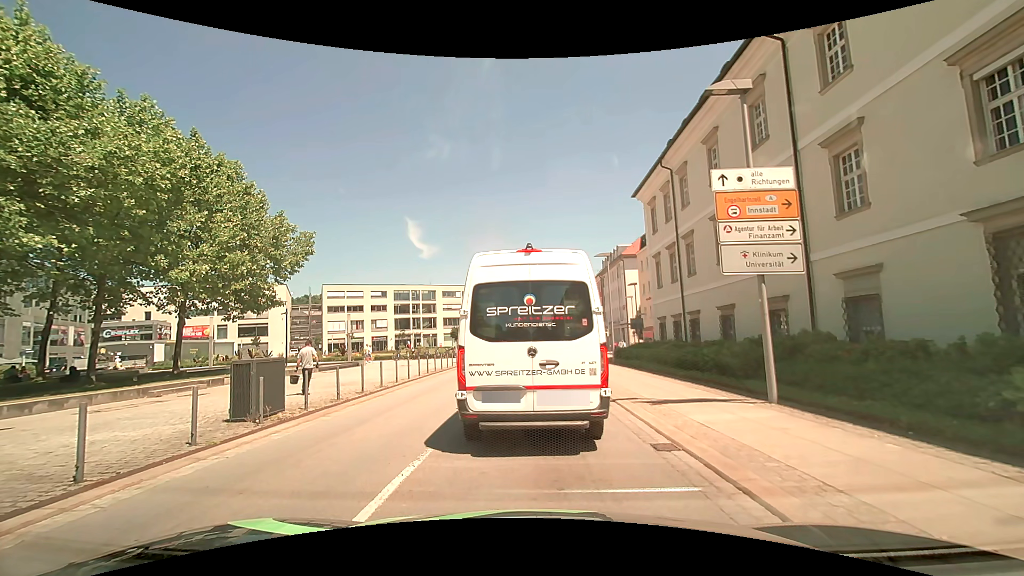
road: tertiary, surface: asphalt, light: Day
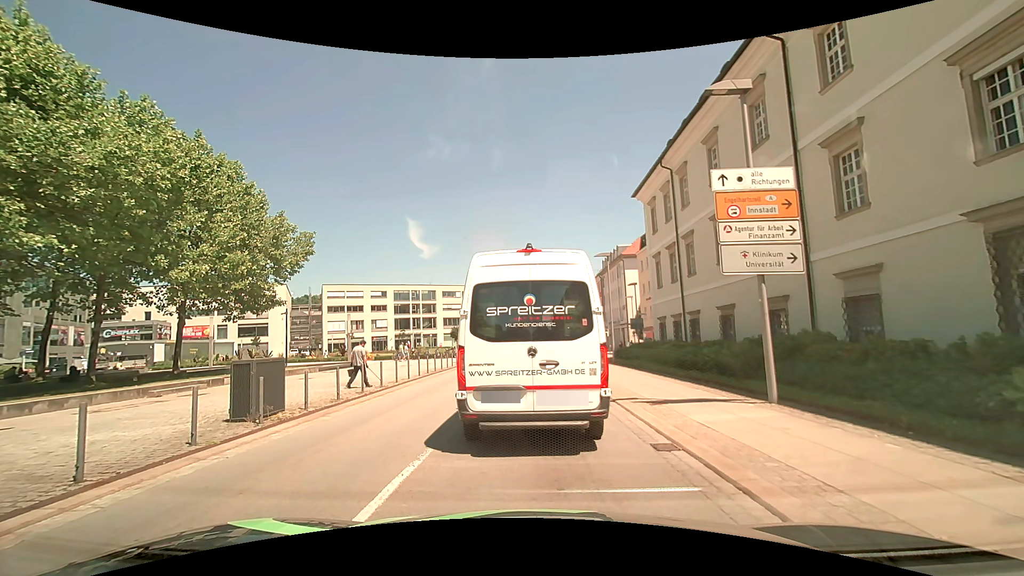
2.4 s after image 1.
(0.0, 0.0) m; 0°
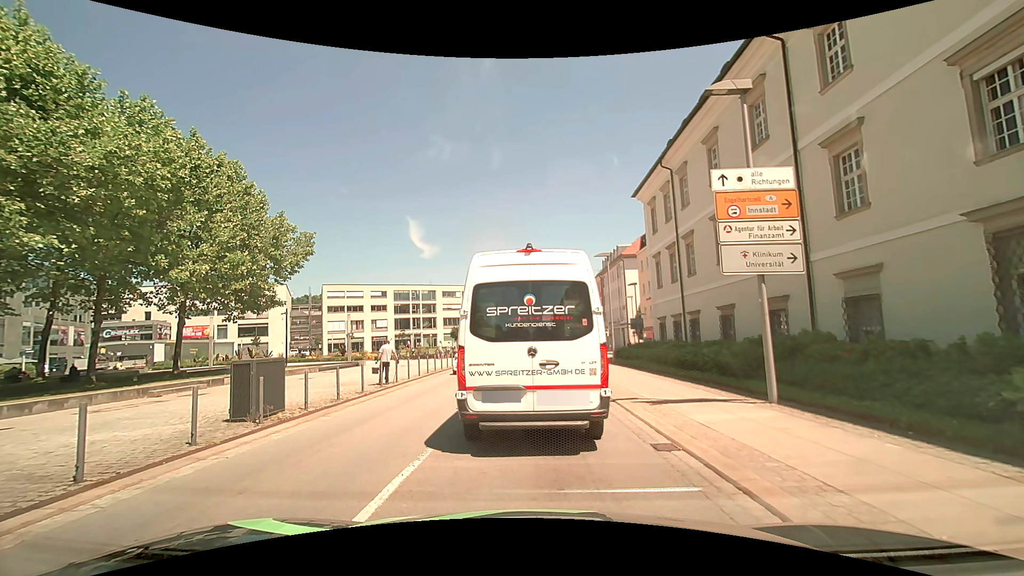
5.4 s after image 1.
(0.0, 0.0) m; 0°
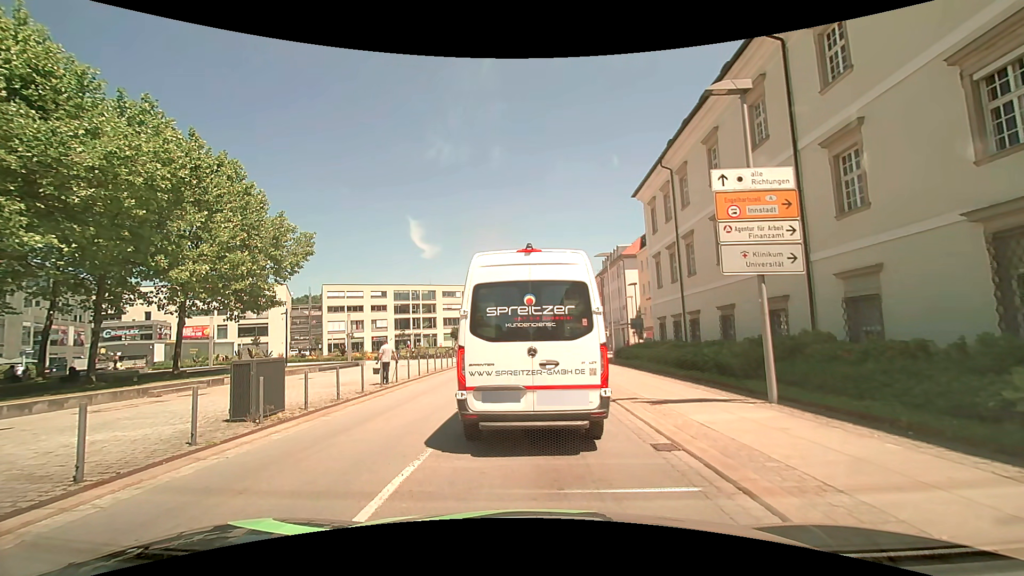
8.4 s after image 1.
(0.0, 0.0) m; 0°
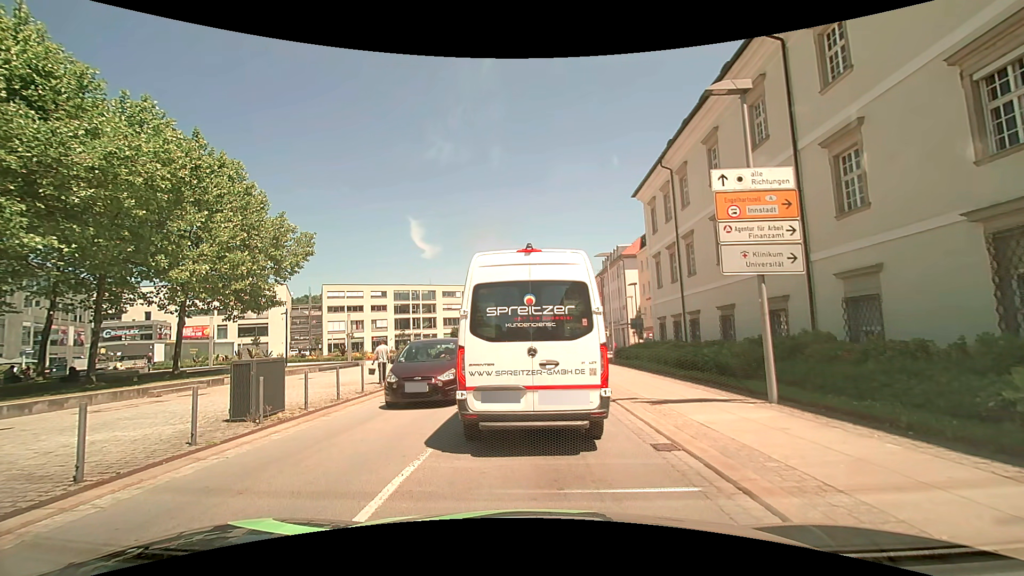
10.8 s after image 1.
(0.0, 0.0) m; 0°
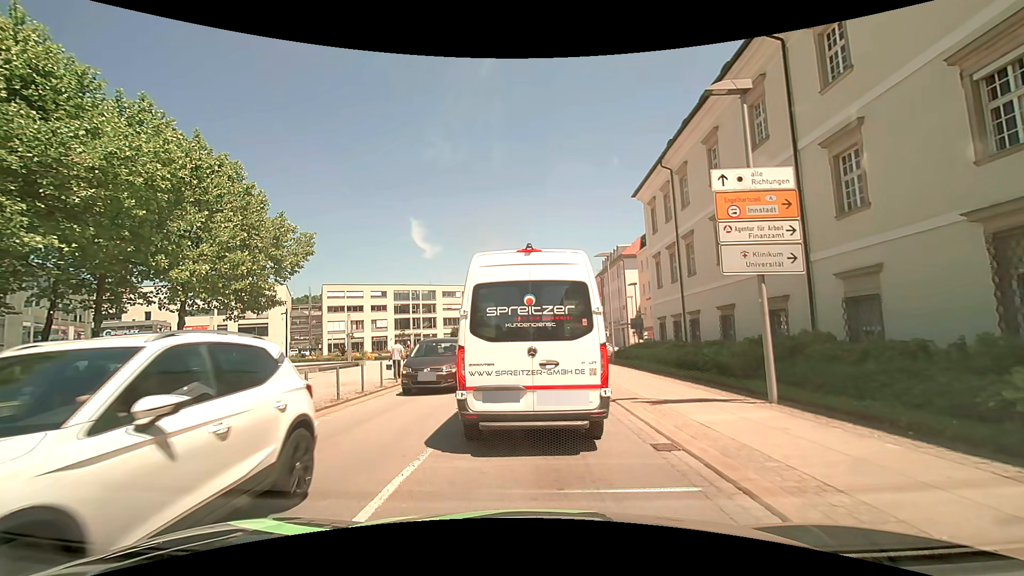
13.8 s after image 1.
(0.0, 0.0) m; 0°
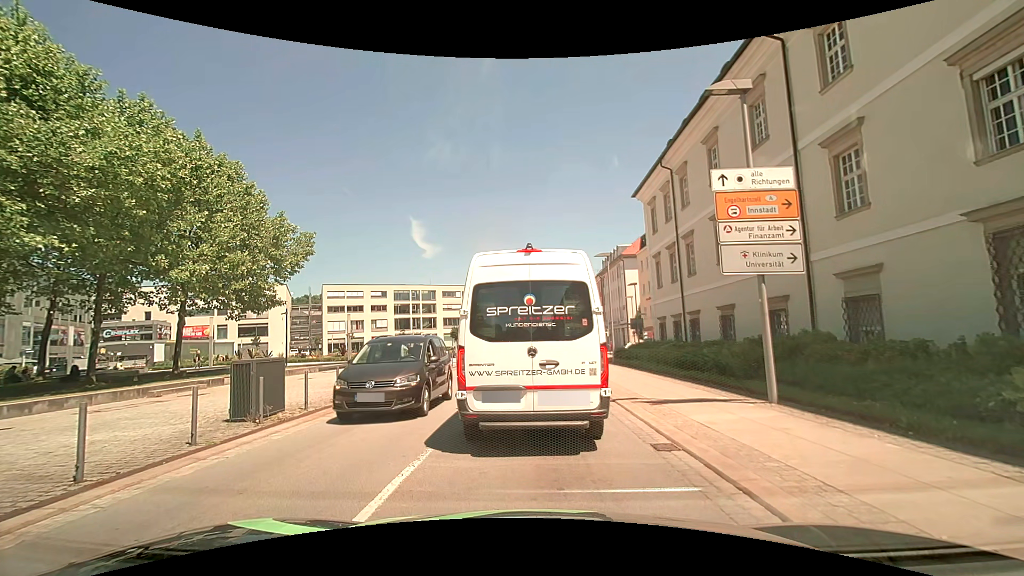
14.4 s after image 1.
(0.0, 0.0) m; 0°
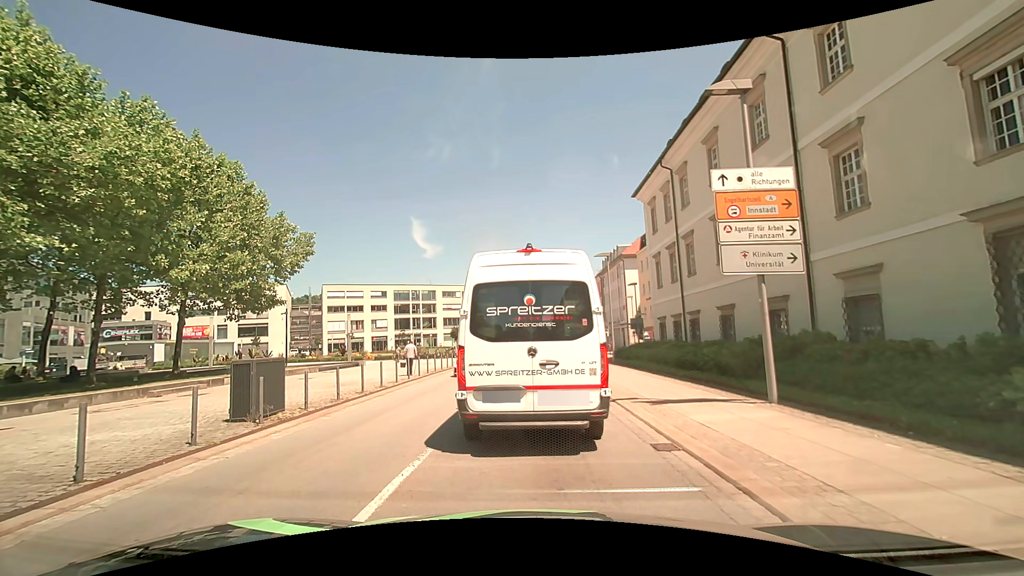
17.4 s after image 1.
(0.0, 0.0) m; 0°
(0, +10) (0, +20) (-1, +30) (0, +40) (+1, +50) (+3, +60) (+3, +70) (+2, +79) (+1, +89) (+1, +99) m
